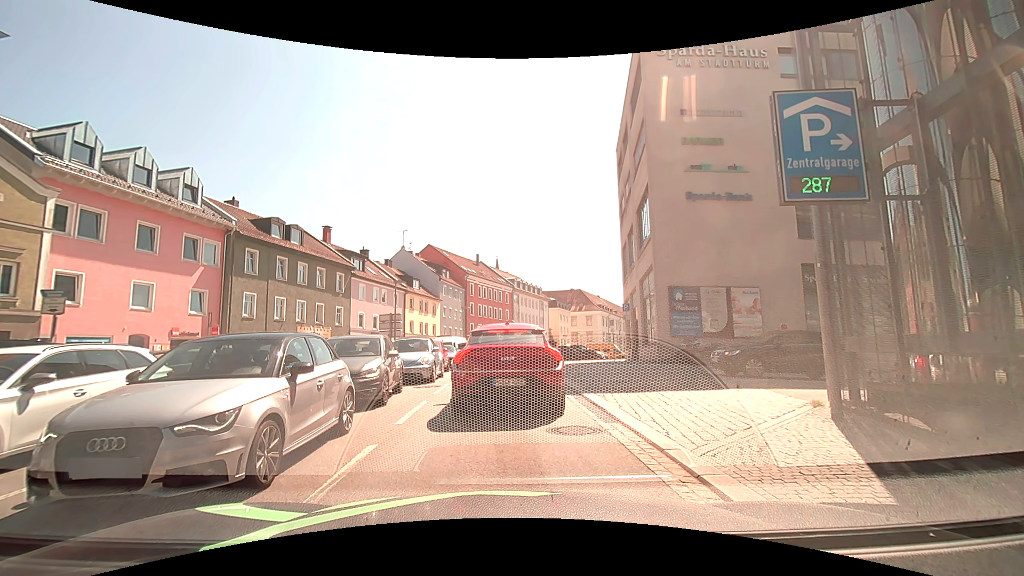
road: tertiary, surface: asphalt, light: Day
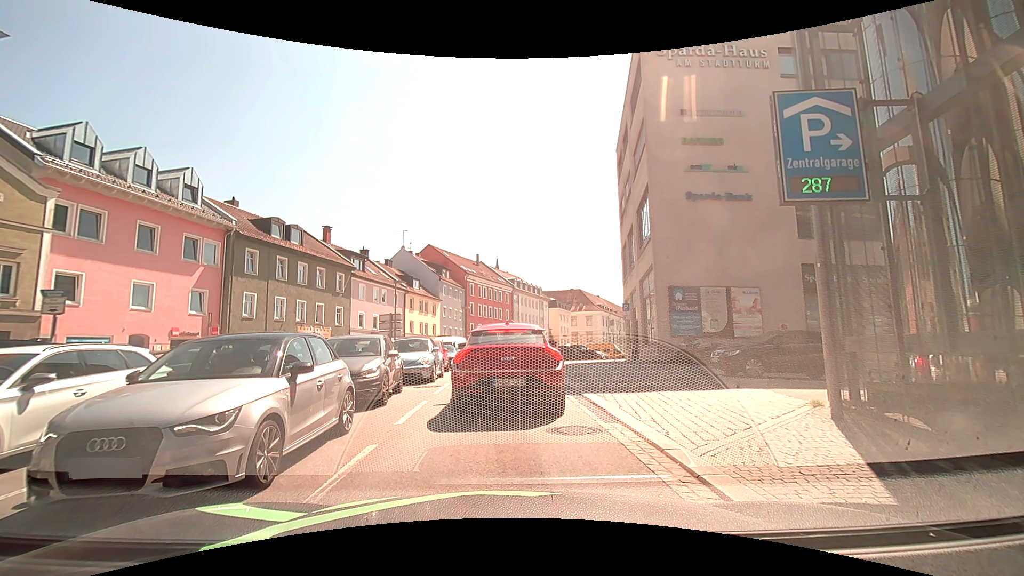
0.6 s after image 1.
(0.0, 0.0) m; 0°
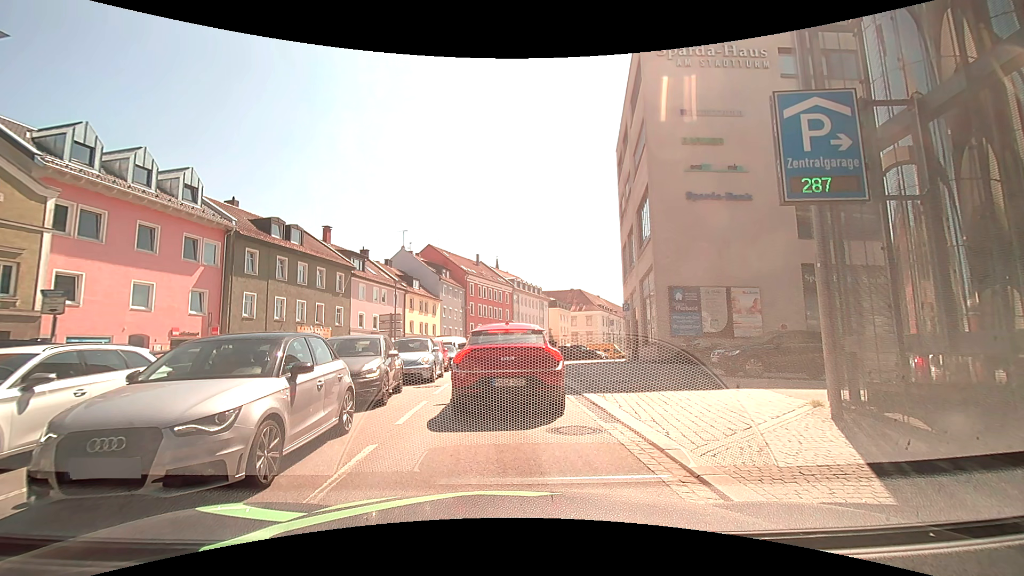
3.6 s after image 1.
(0.0, 0.0) m; 0°
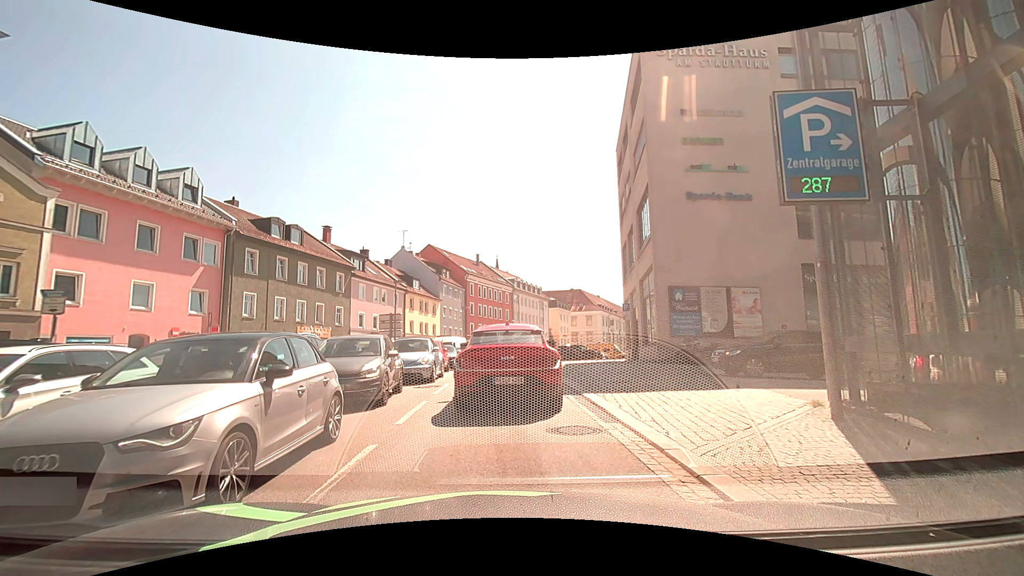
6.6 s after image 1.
(0.0, 0.0) m; 0°
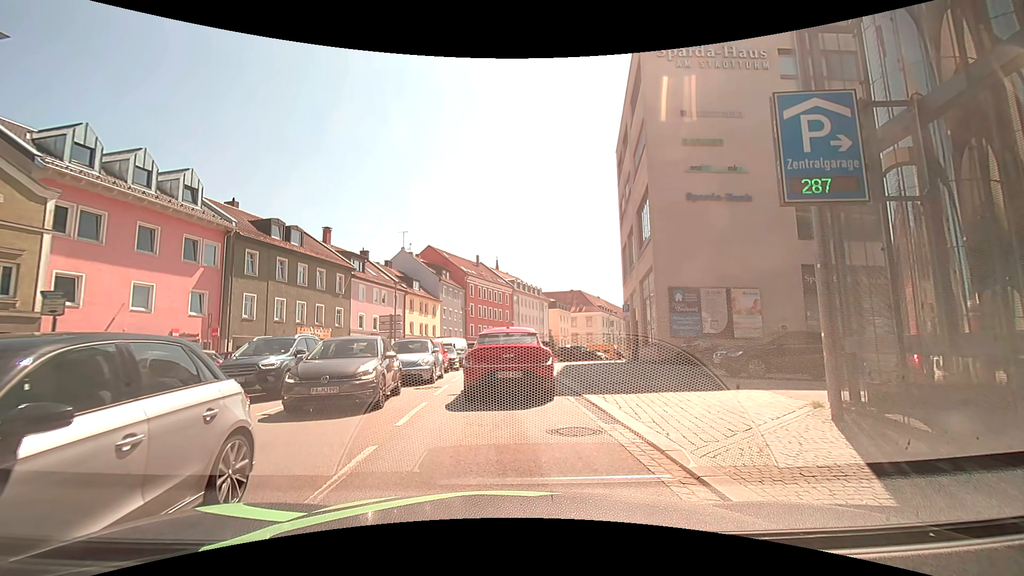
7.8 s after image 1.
(0.0, 0.0) m; 0°
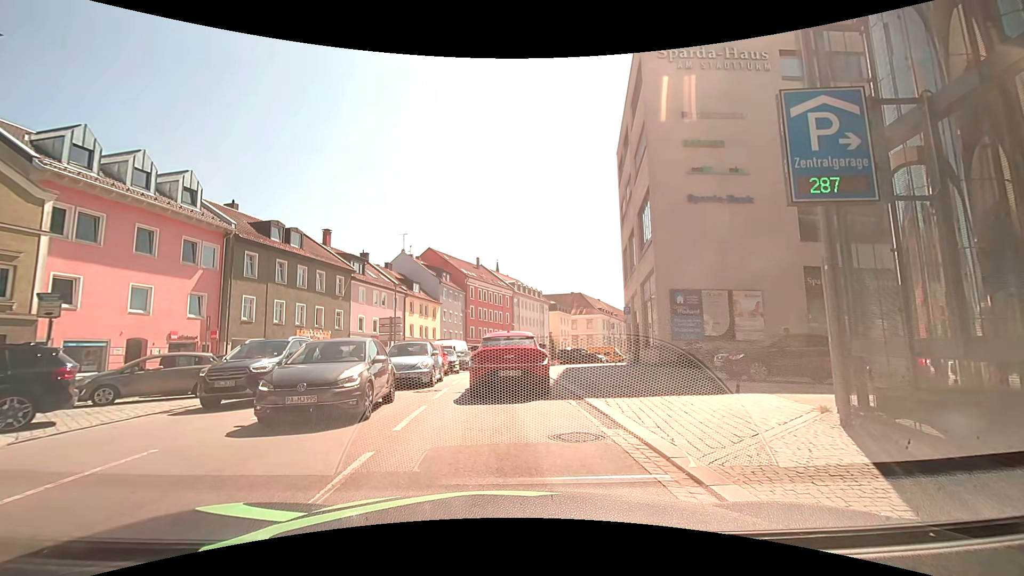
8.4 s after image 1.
(0.0, +0.2) m; 0°
